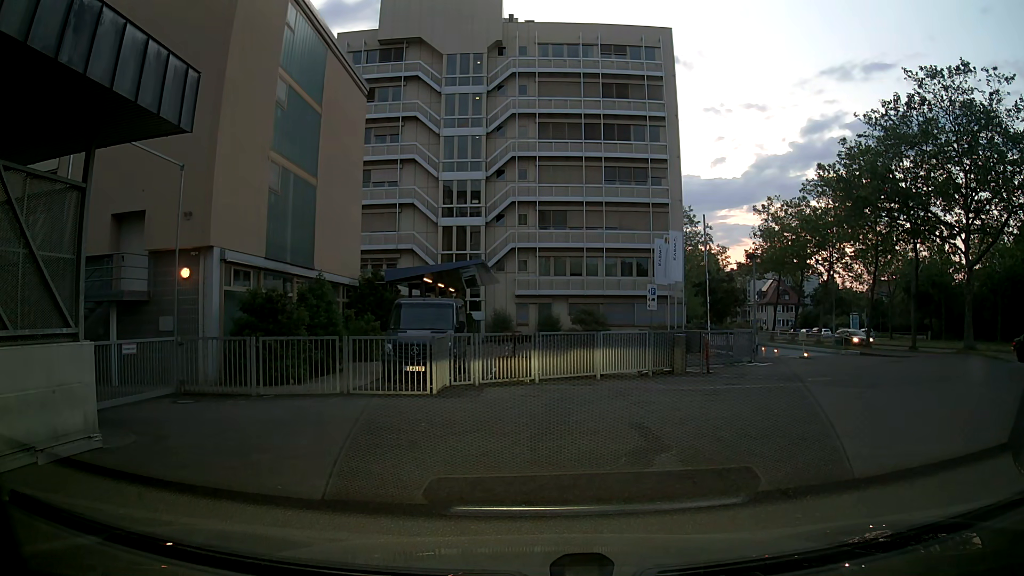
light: Dusk
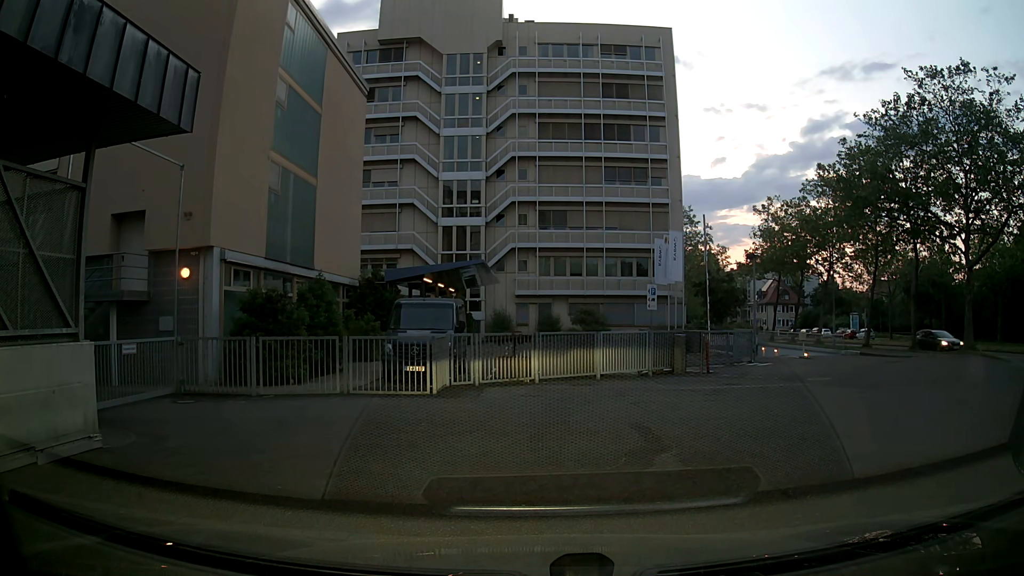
(0.0, 0.0) m; 0°
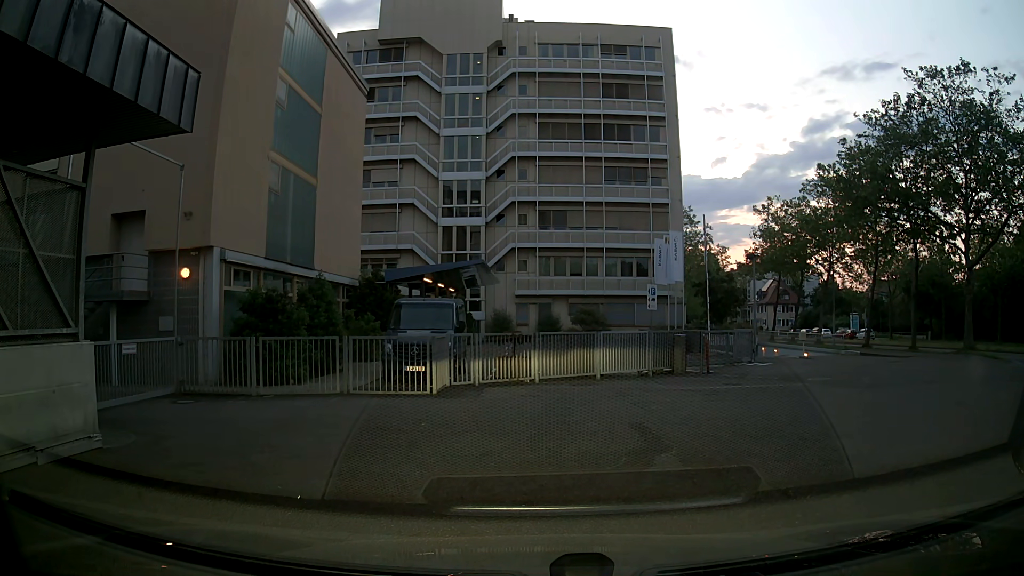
(0.0, 0.0) m; 0°
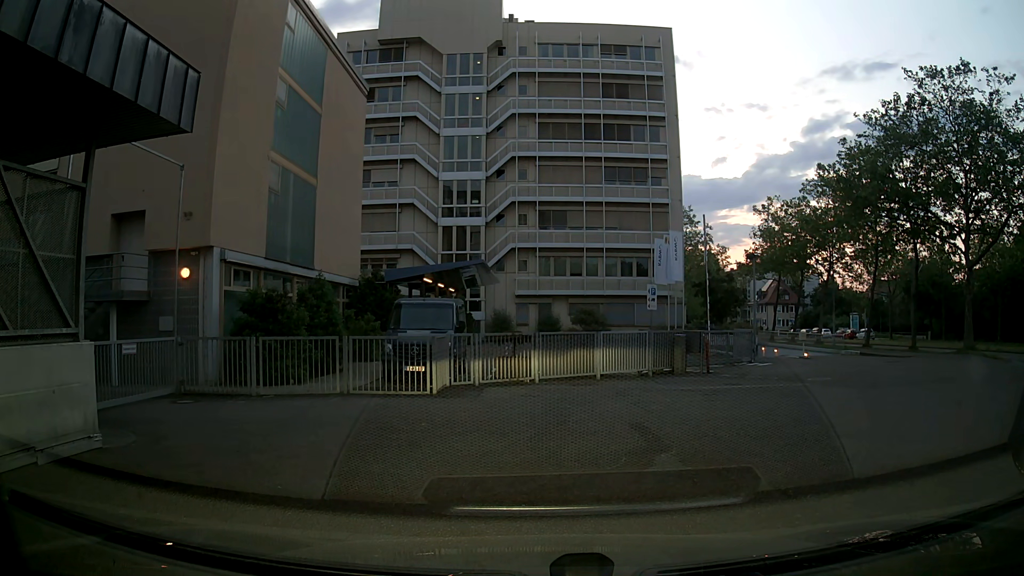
(0.0, 0.0) m; 0°
